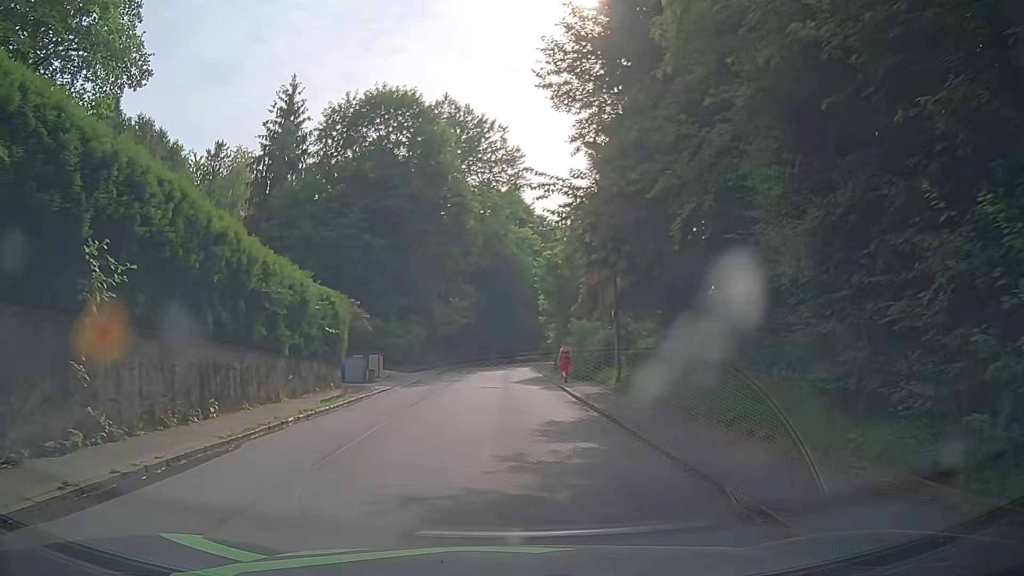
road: residential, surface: asphalt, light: Day
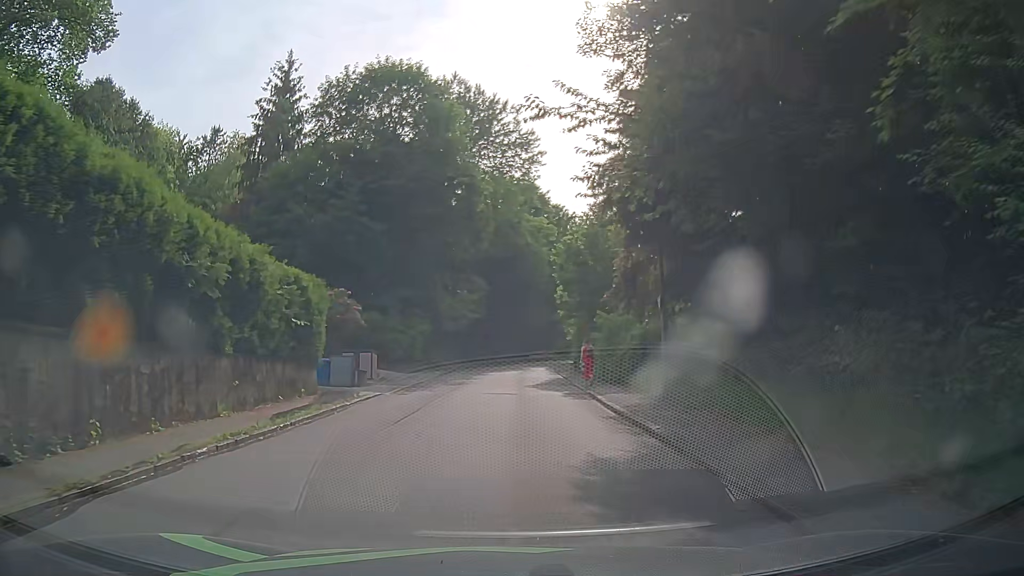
(0.0, +4.6) m; 0°
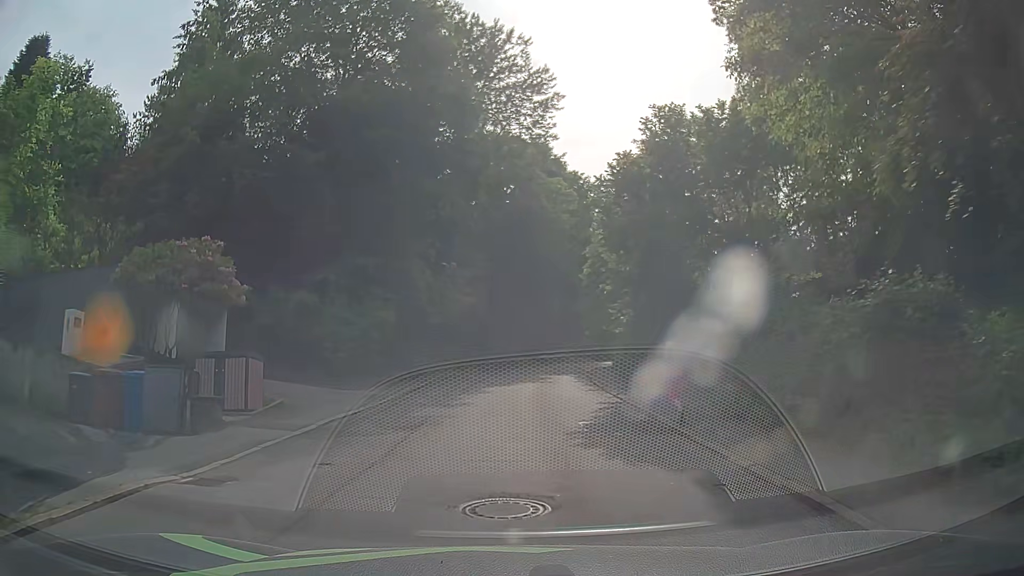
(-0.4, +14.0) m; -1°
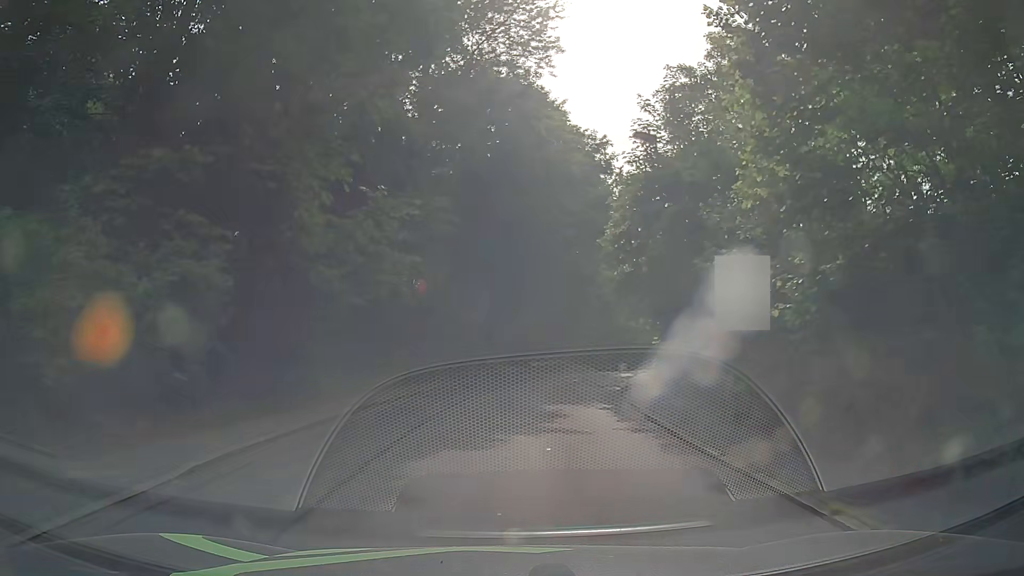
(0.0, +14.0) m; +1°
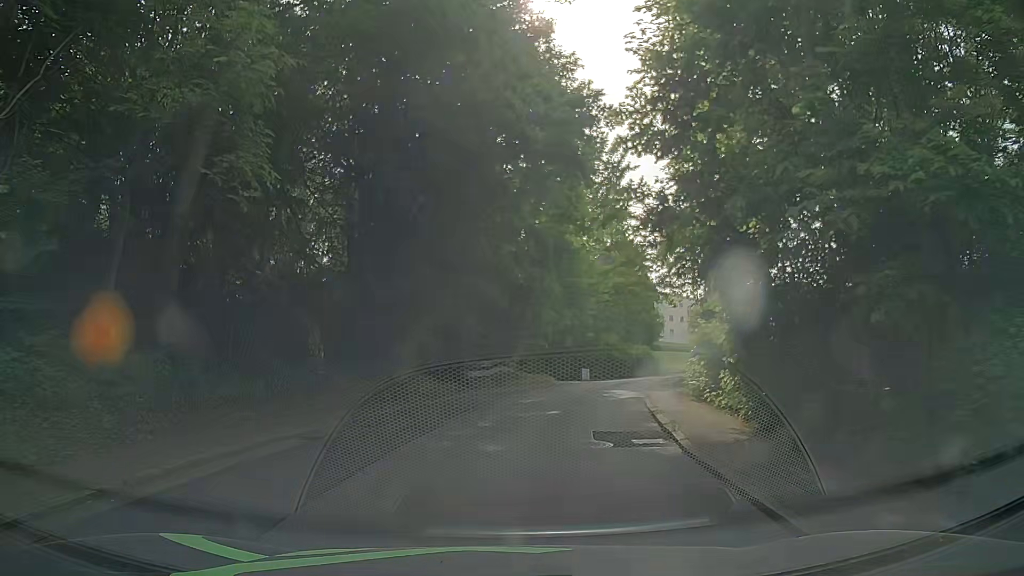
(+0.8, +13.9) m; +6°
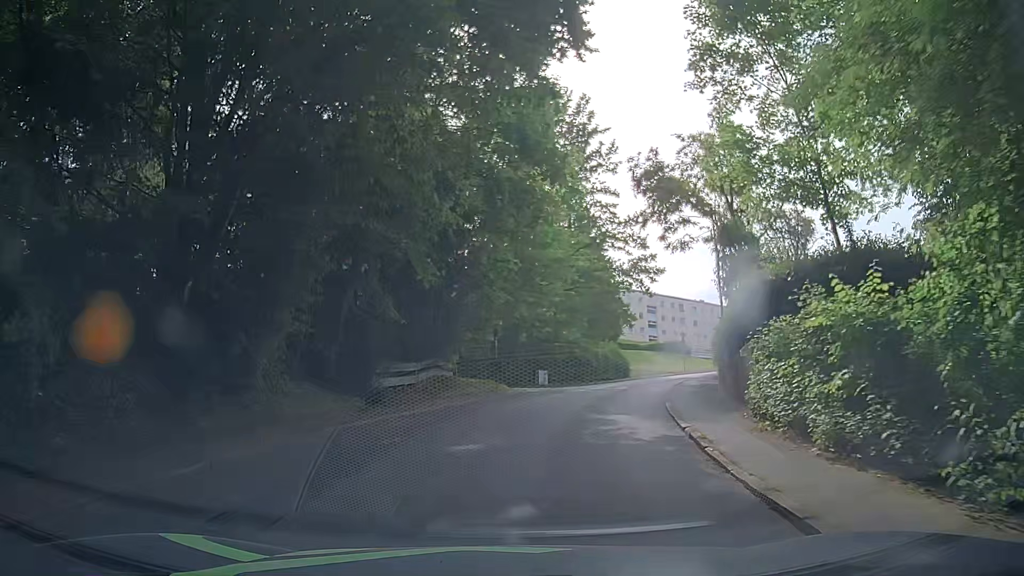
(+0.3, +9.2) m; +3°
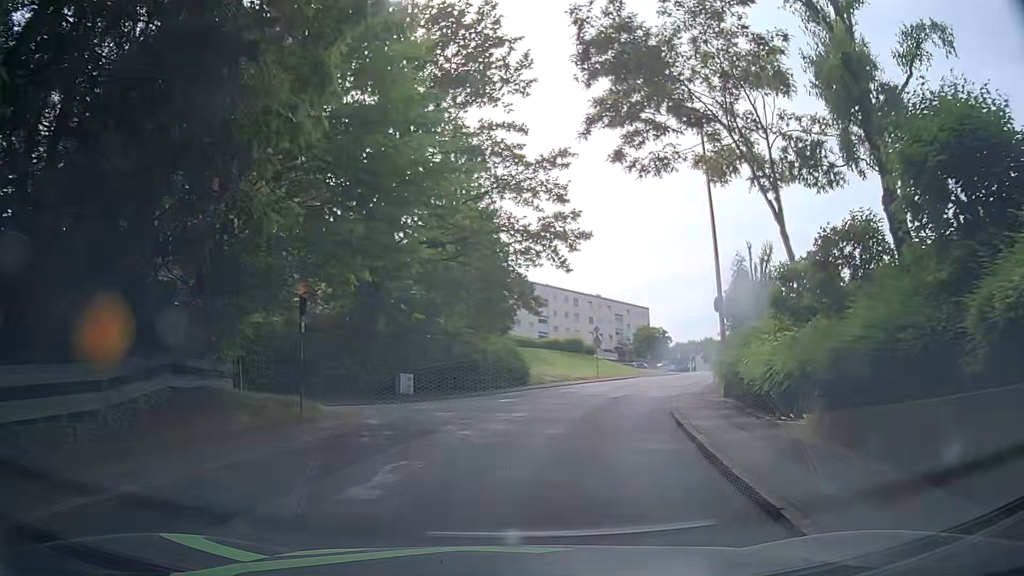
(+1.3, +13.8) m; +11°
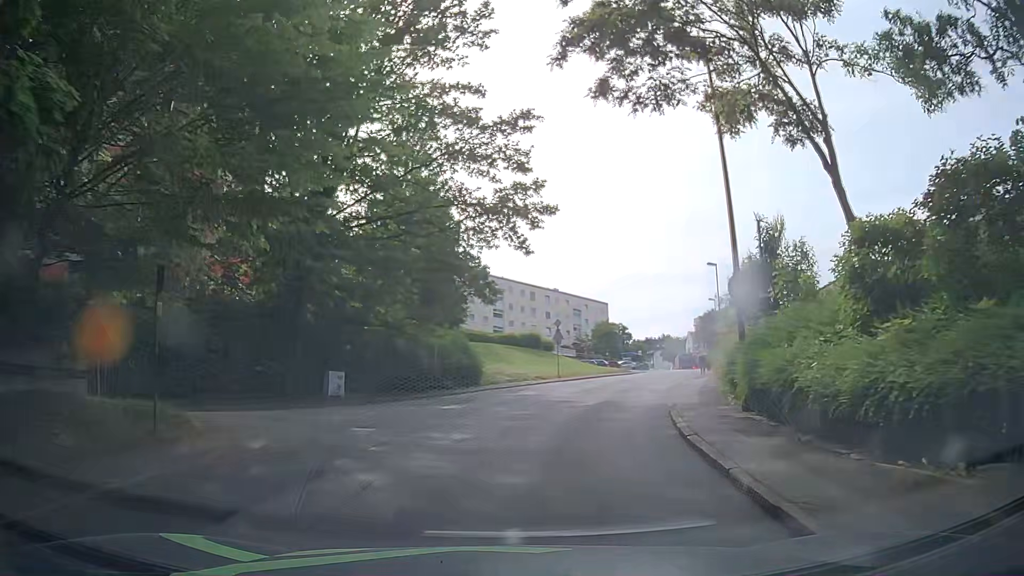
(+0.2, +4.7) m; +5°
(0, +10) (+2, +20) (+5, +29) (+8, +39) (+11, +48) (+14, +58) (+17, +67) (+20, +77) (+22, +87) (+25, +97) m
